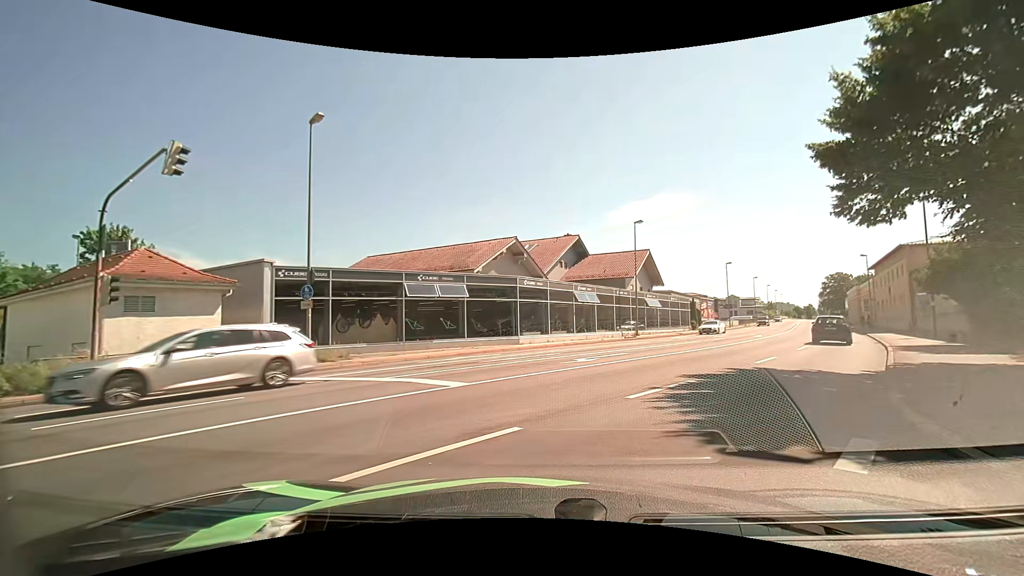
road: tertiary_link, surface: asphalt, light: Day
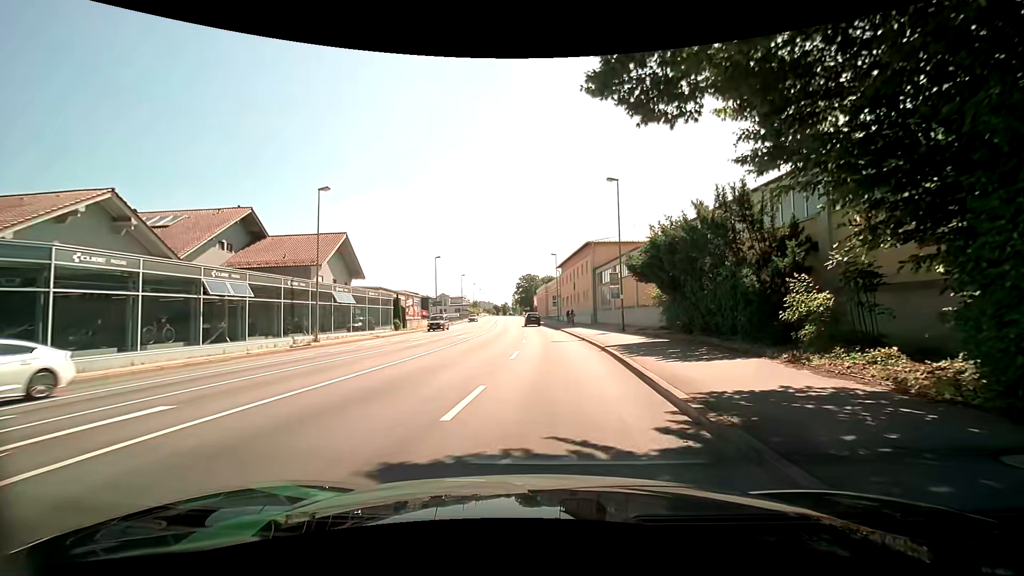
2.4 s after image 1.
(+3.5, +10.4) m; +33°
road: primary
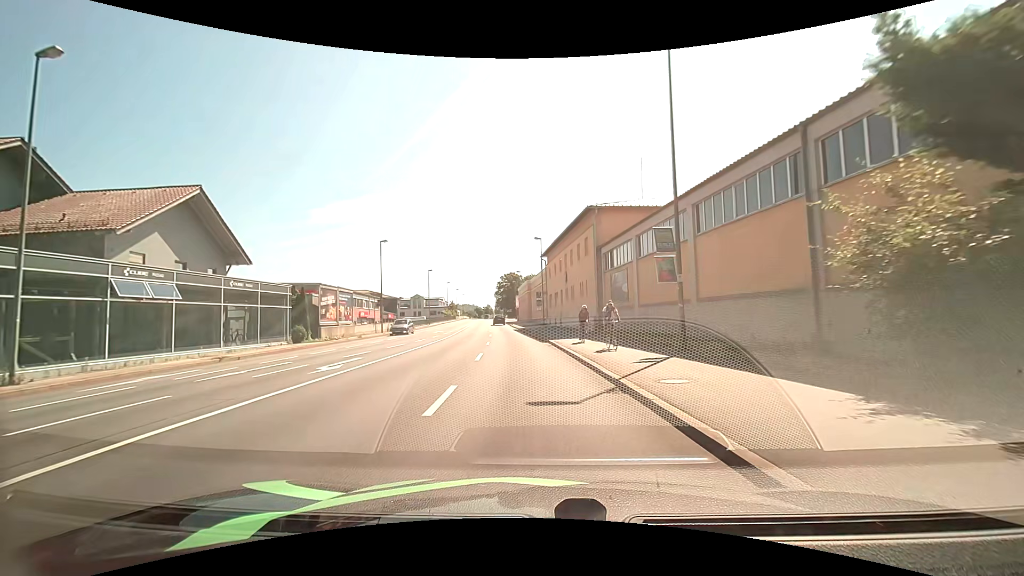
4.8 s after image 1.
(+0.4, +18.2) m; +2°
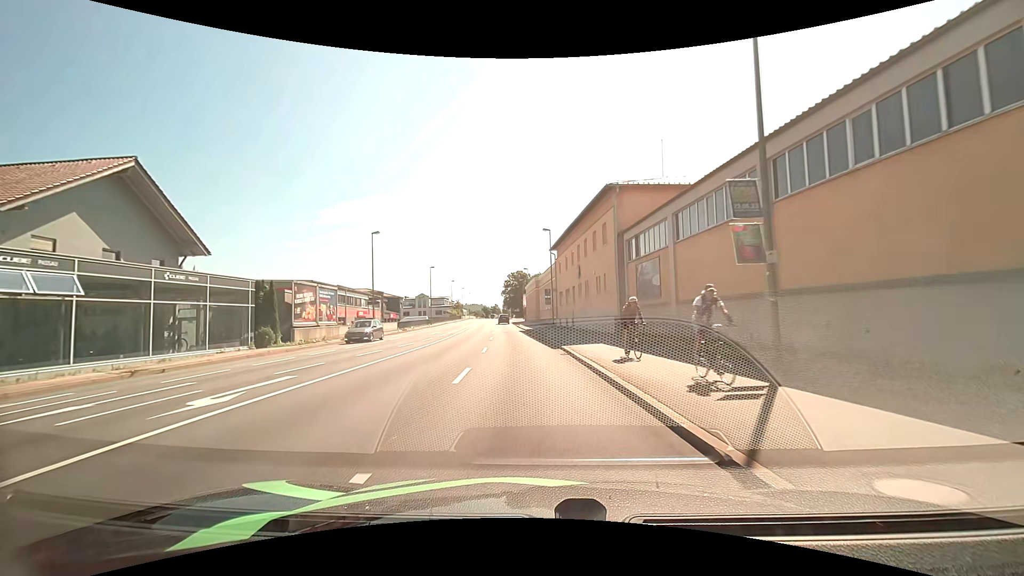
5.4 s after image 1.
(-0.1, +5.6) m; -1°
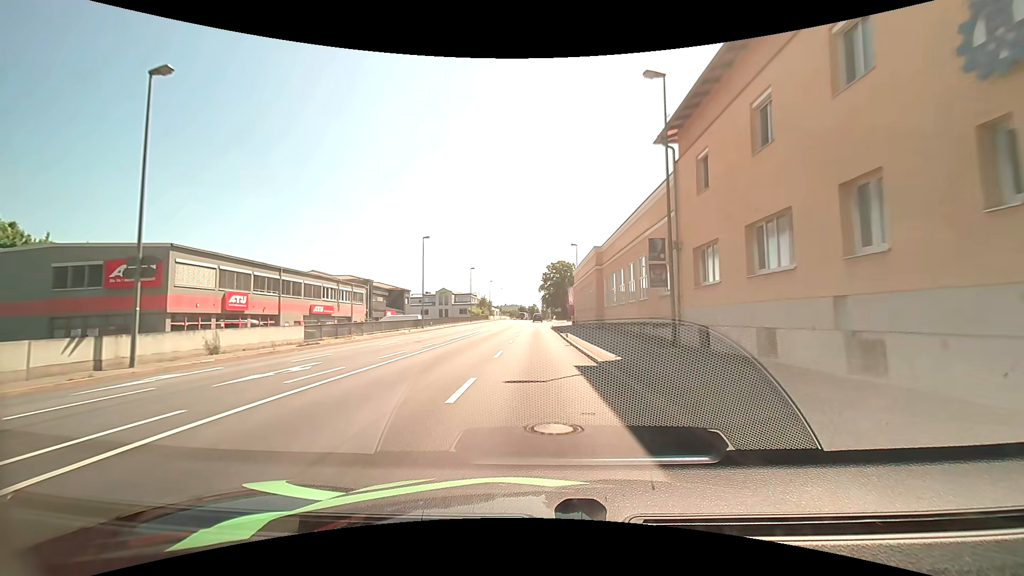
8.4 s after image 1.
(-1.5, +33.8) m; -4°
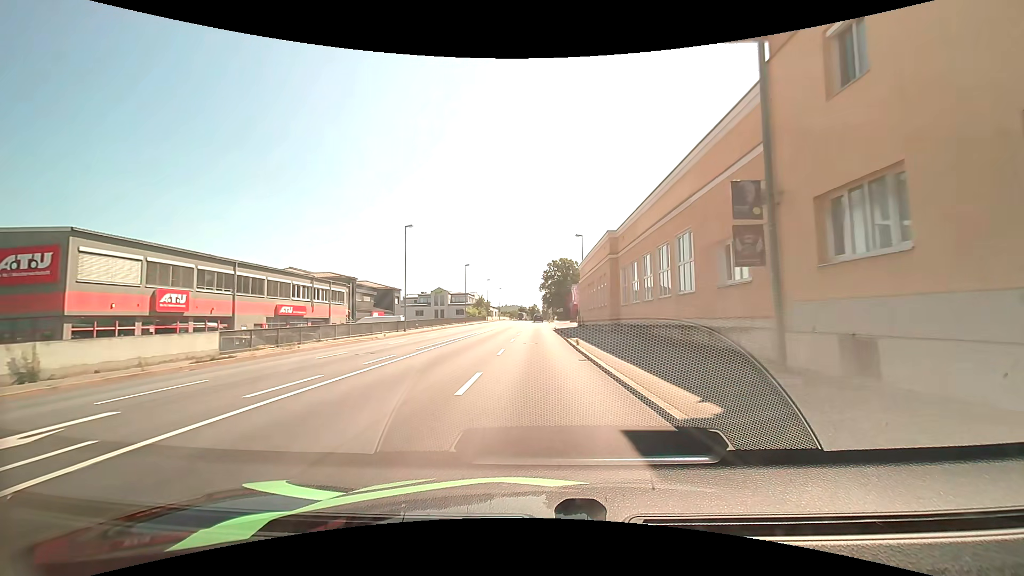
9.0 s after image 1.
(0.0, +7.7) m; -1°
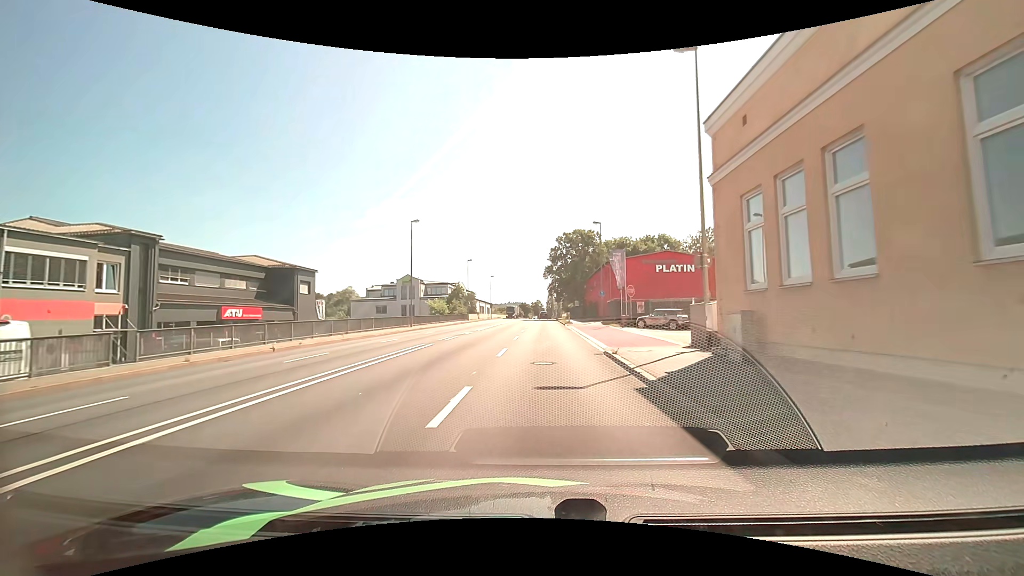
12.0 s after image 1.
(0.0, +39.2) m; 0°
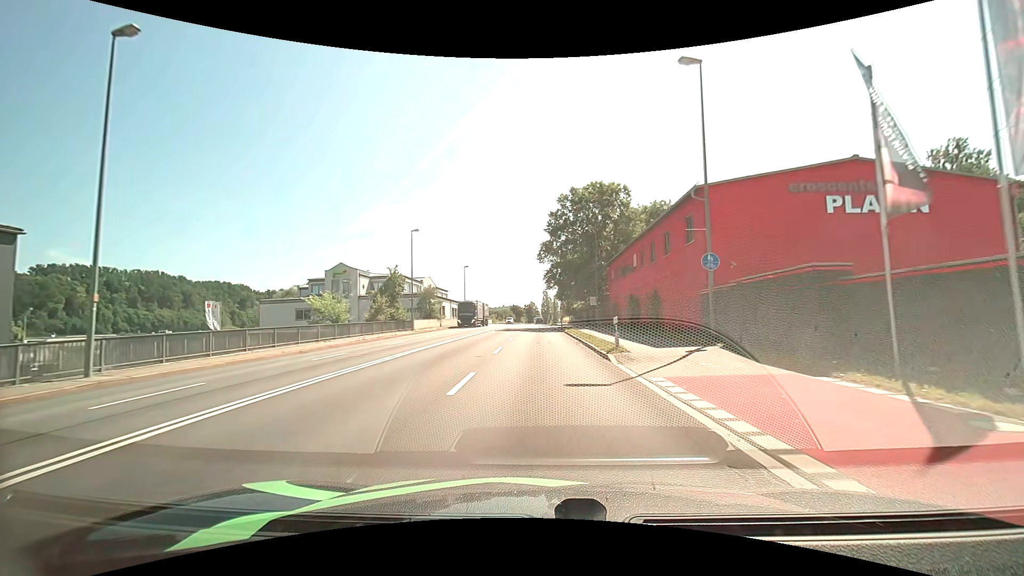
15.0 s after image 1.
(+0.4, +33.4) m; +1°
(0, +10) (0, +20) (0, +30) (0, +40) (0, +50) (0, +60) (0, +70) (0, +80) (0, +90) (0, +100) m
